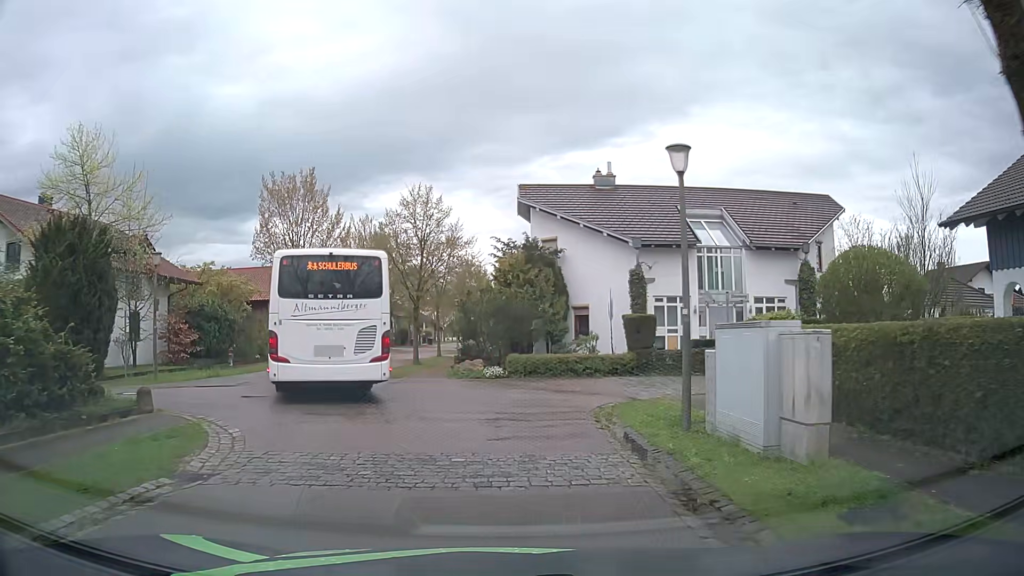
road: residential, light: Day
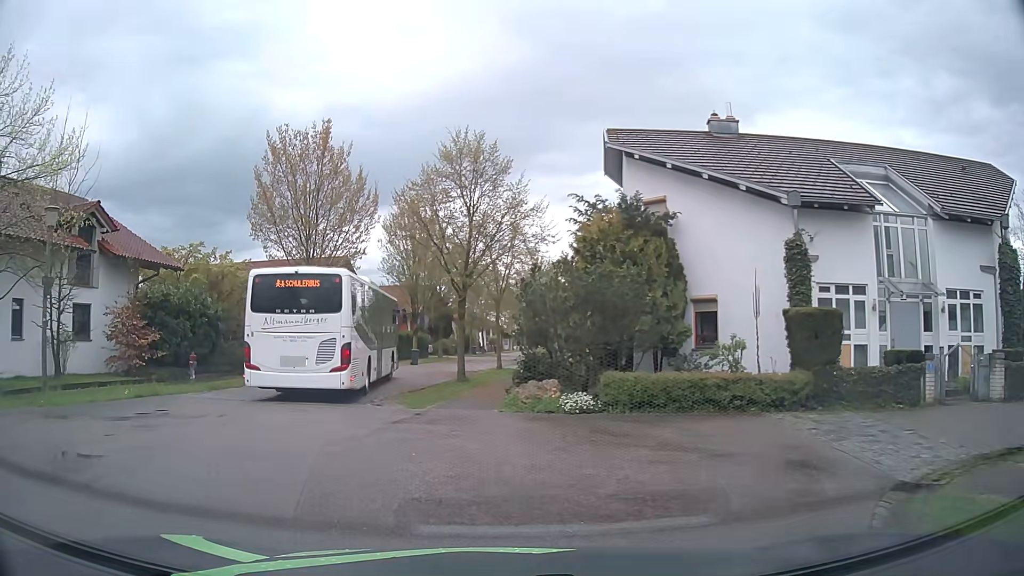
(-0.2, +8.9) m; -5°
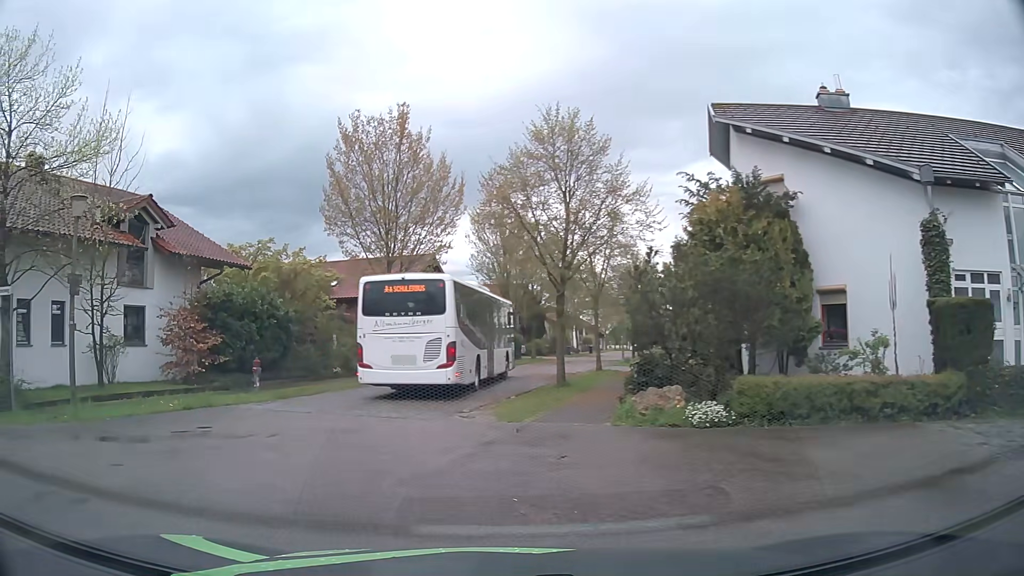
(-0.1, +2.2) m; -6°
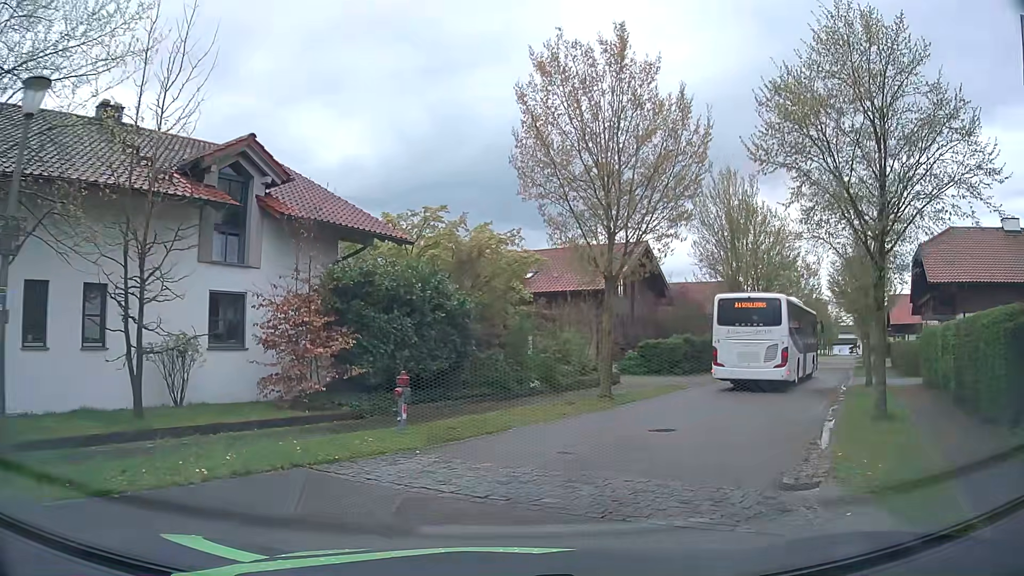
(-1.7, +7.2) m; -19°
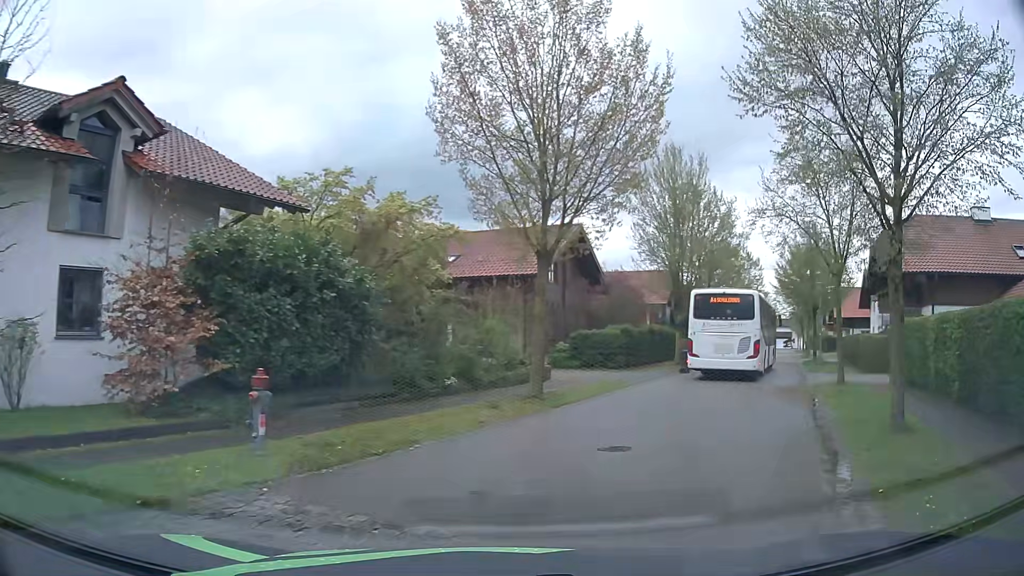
(+0.1, +3.1) m; +5°
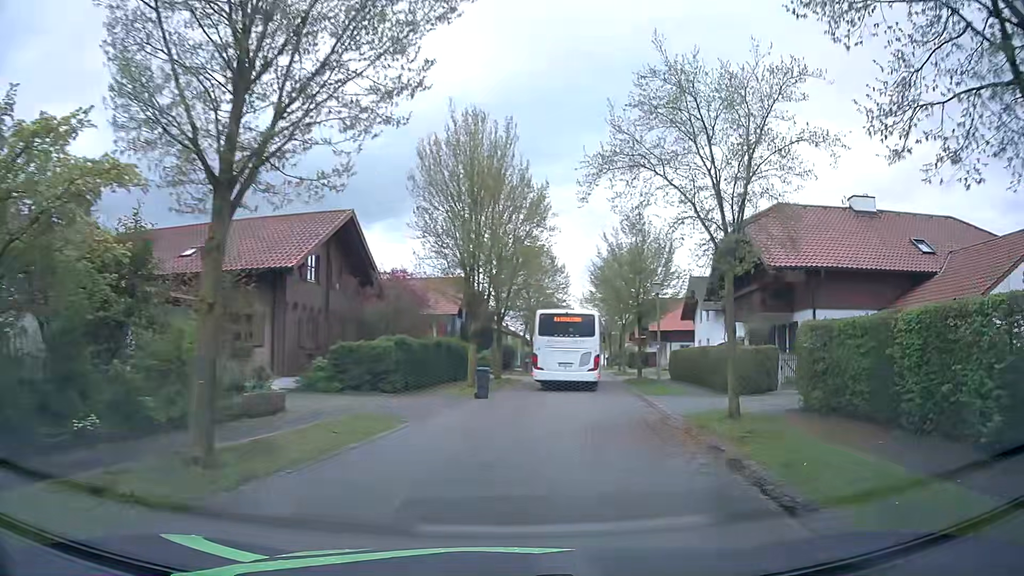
(+1.3, +7.3) m; +19°
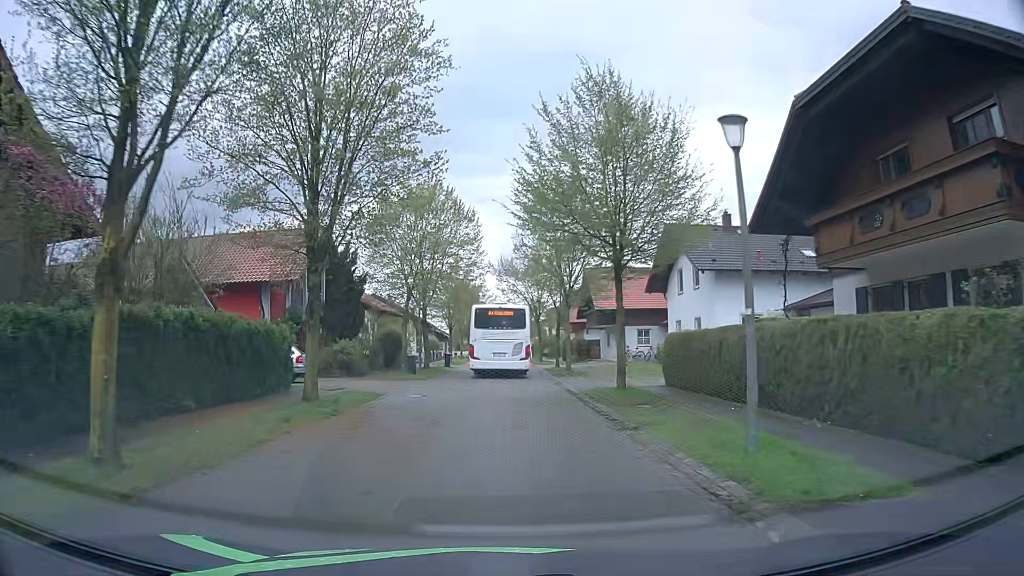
(+2.0, +18.6) m; +7°
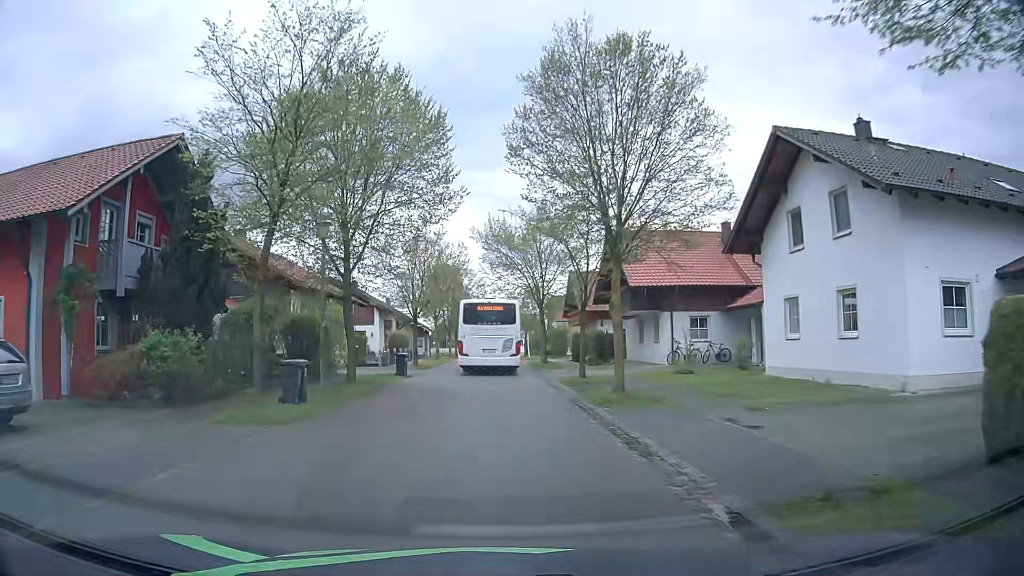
(+0.1, +16.1) m; 0°
(0, +10) (0, +20) (0, +30) (0, +40) (0, +50) (0, +60) (0, +70) (0, +80) (0, +90) (0, +100) m
